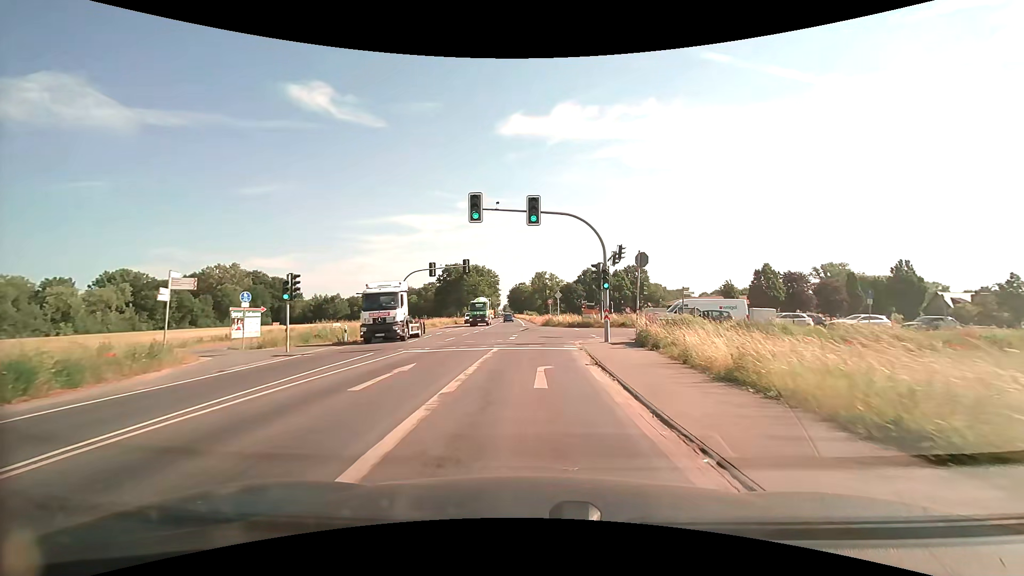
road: secondary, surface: asphalt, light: Day
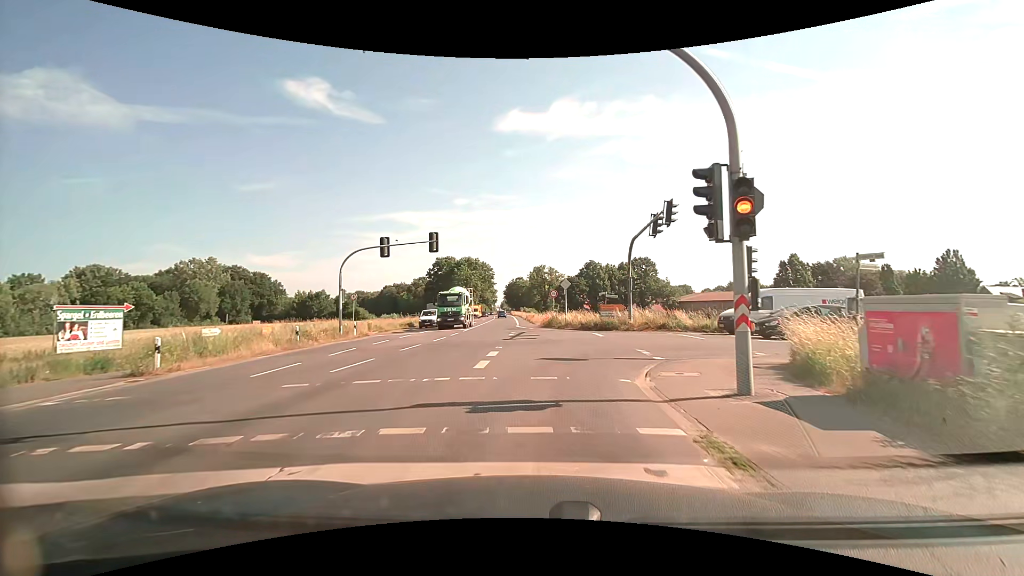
(+0.1, +14.7) m; 0°
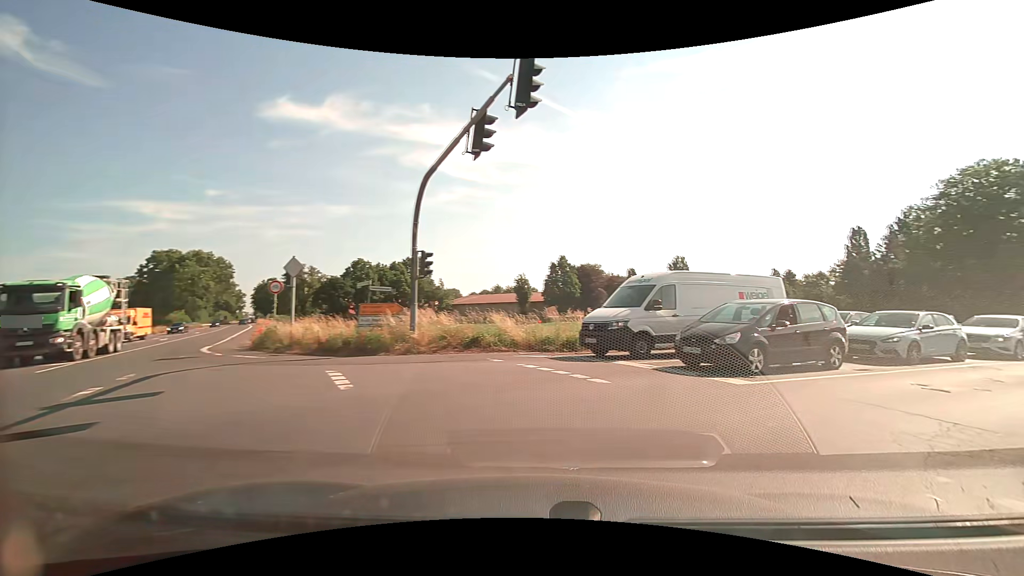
(+1.5, +15.7) m; +24°
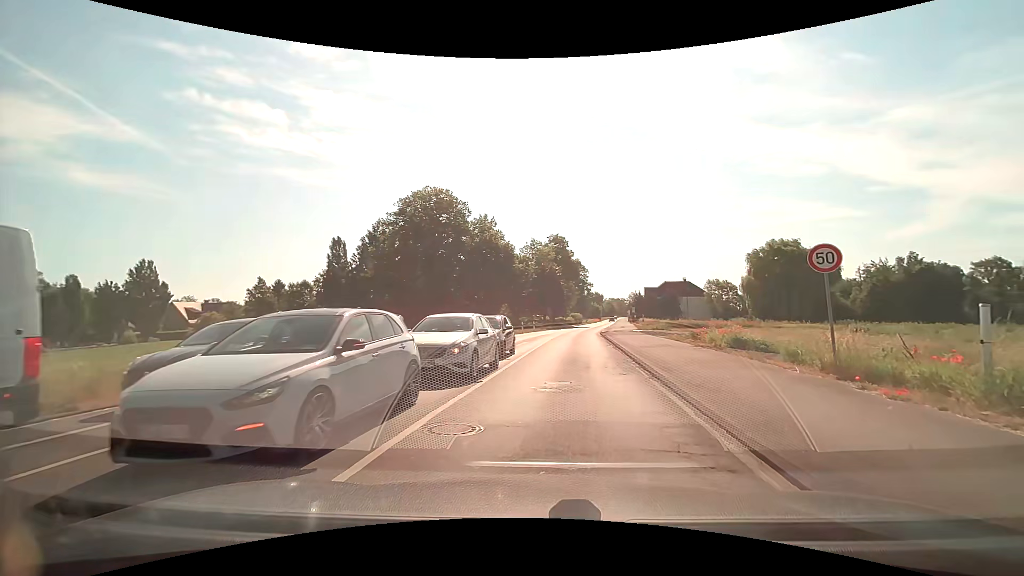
(+6.2, +10.2) m; +53°
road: tertiary
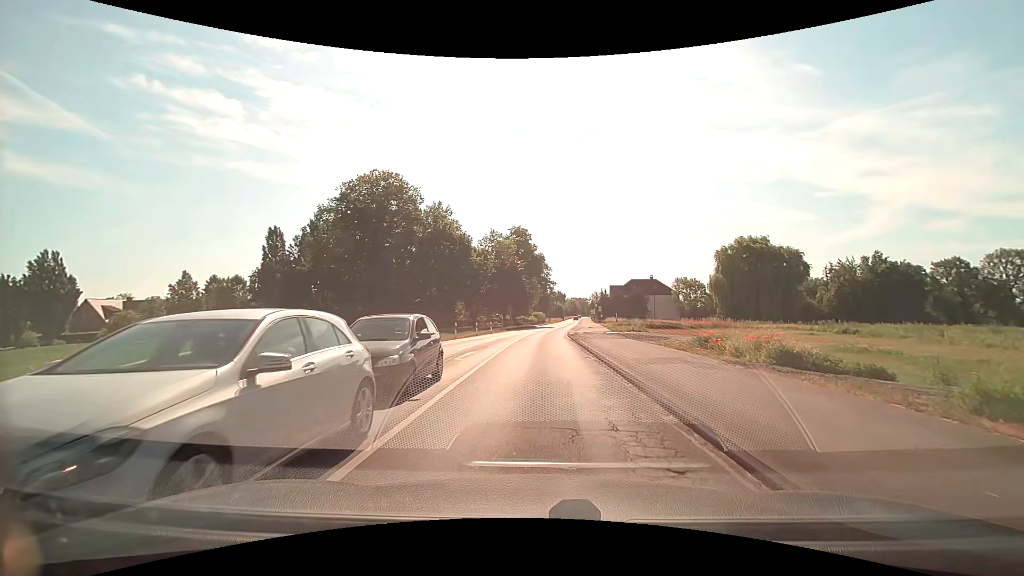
(+0.6, +7.8) m; +7°
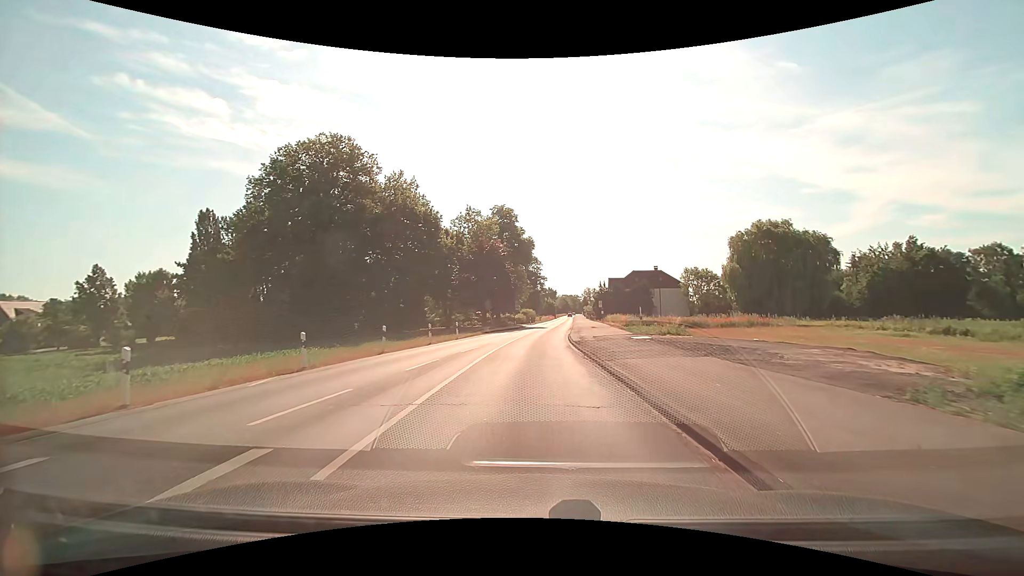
(+0.2, +14.8) m; +1°
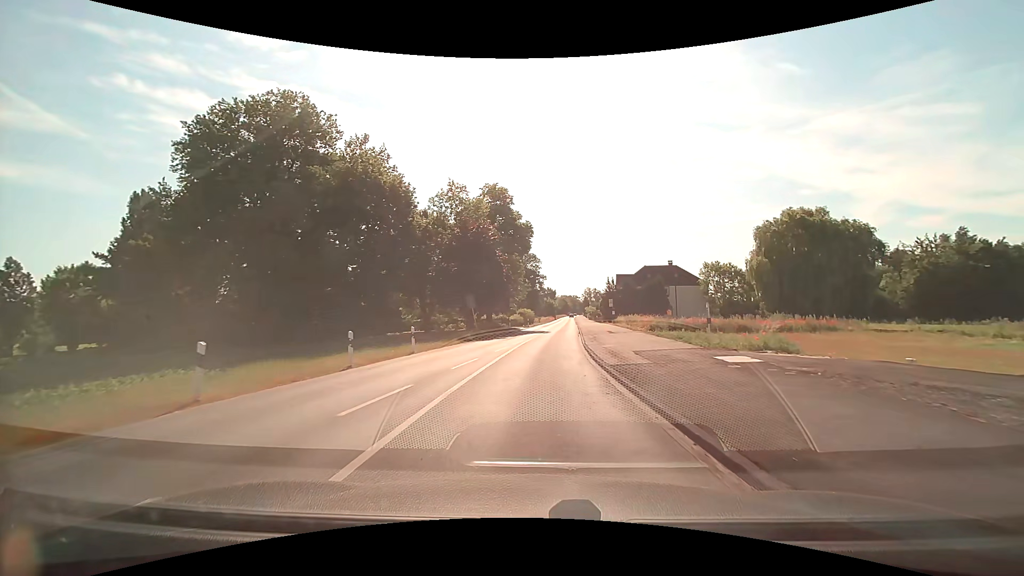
(-0.1, +11.8) m; 0°
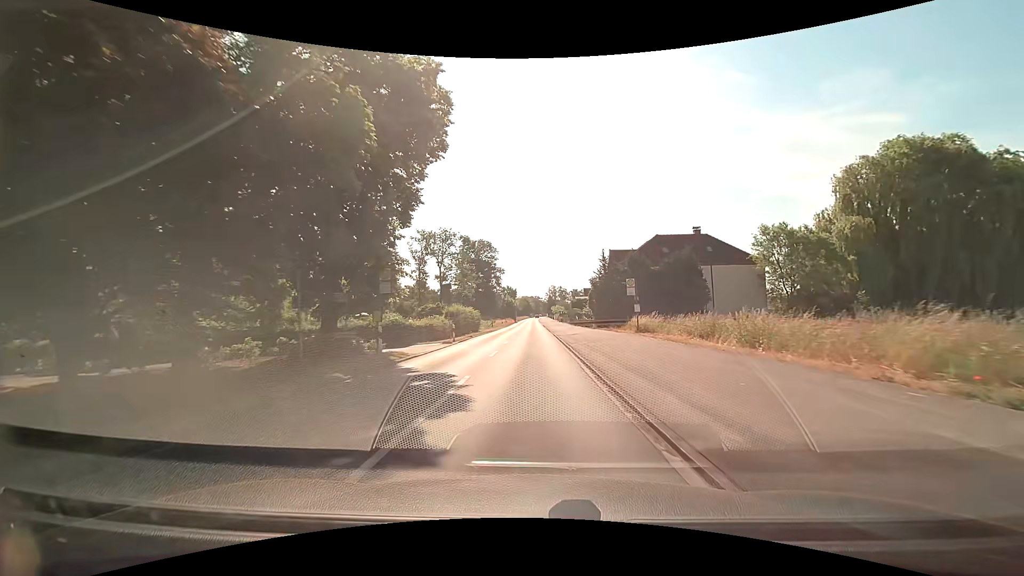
(+1.6, +35.7) m; +4°
(0, +10) (0, +20) (0, +30) (0, +40) (0, +50) (0, +60) (0, +70) (0, +80) (0, +90) (0, +100) m
